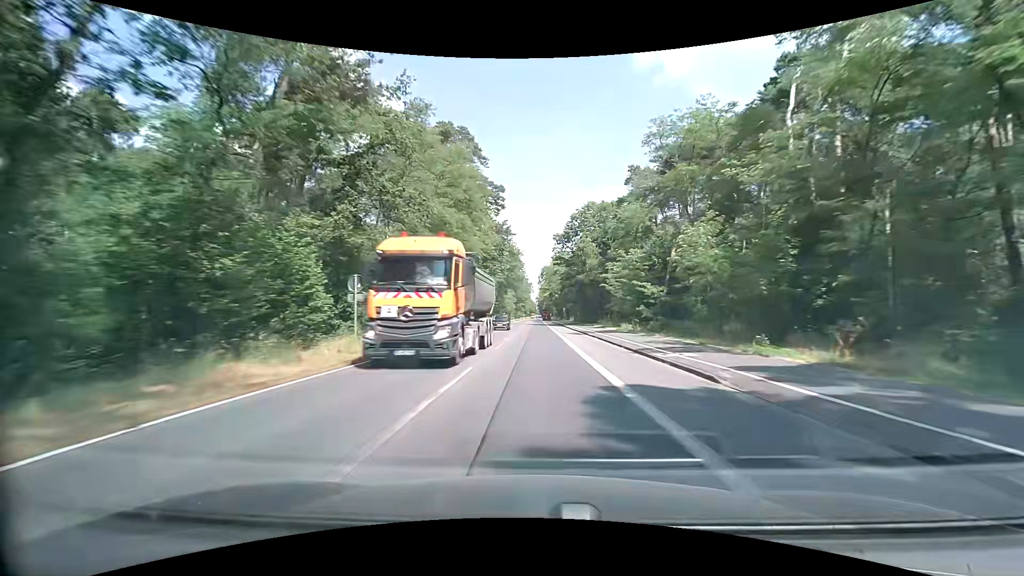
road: secondary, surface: asphalt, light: Day
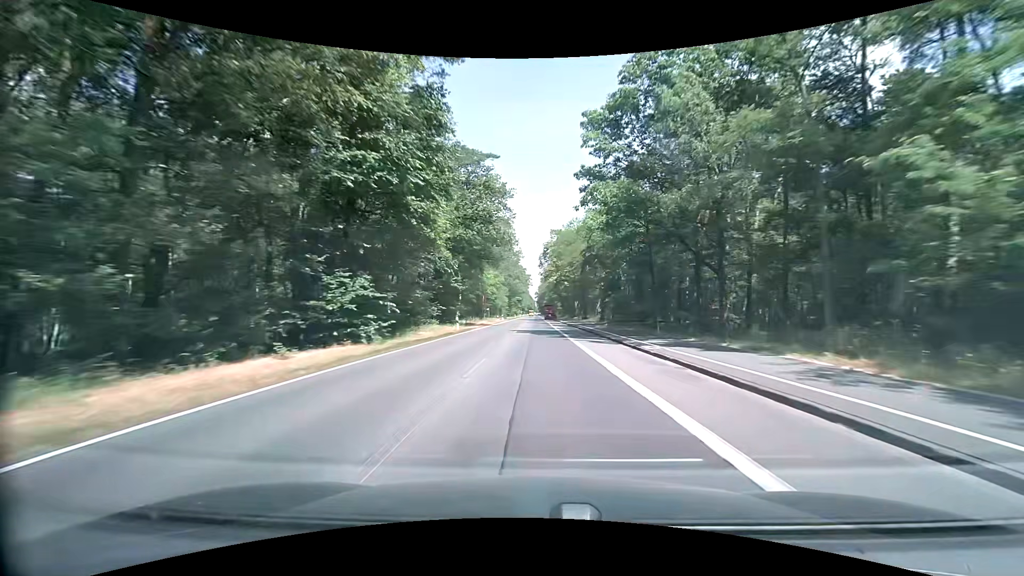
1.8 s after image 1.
(-0.7, +47.4) m; -1°
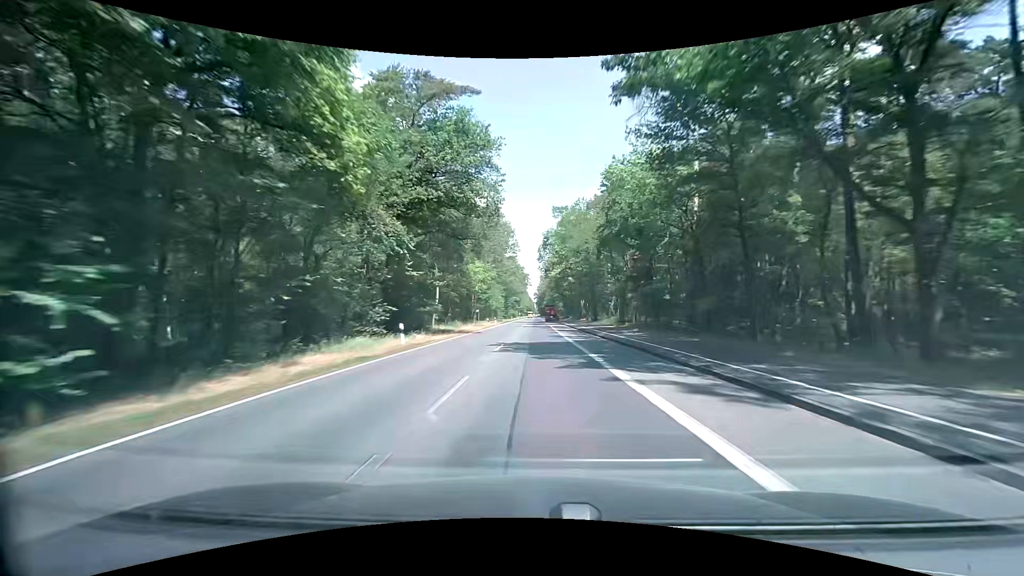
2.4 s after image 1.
(0.0, +15.8) m; 0°
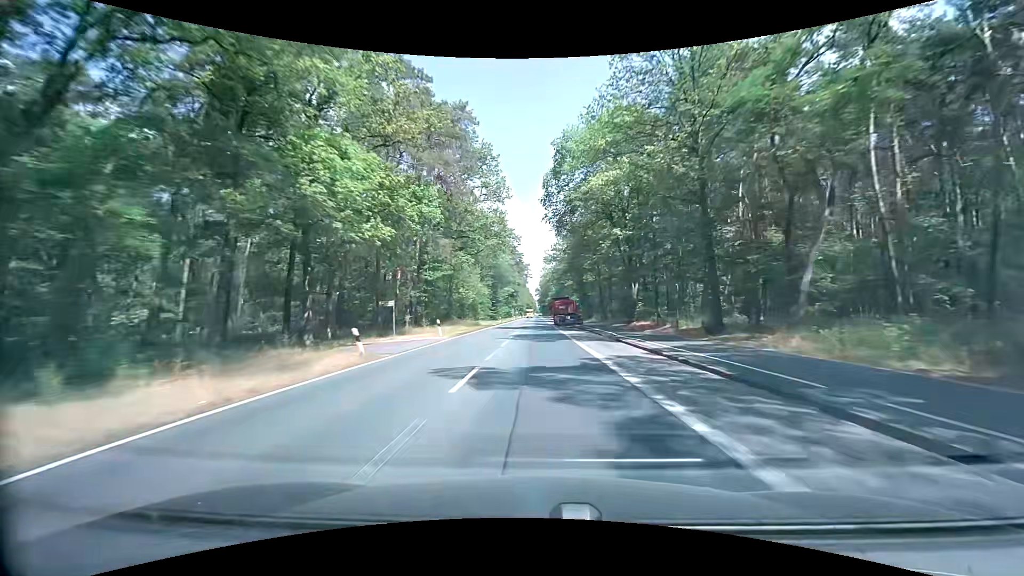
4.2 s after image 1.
(+0.2, +47.4) m; 0°
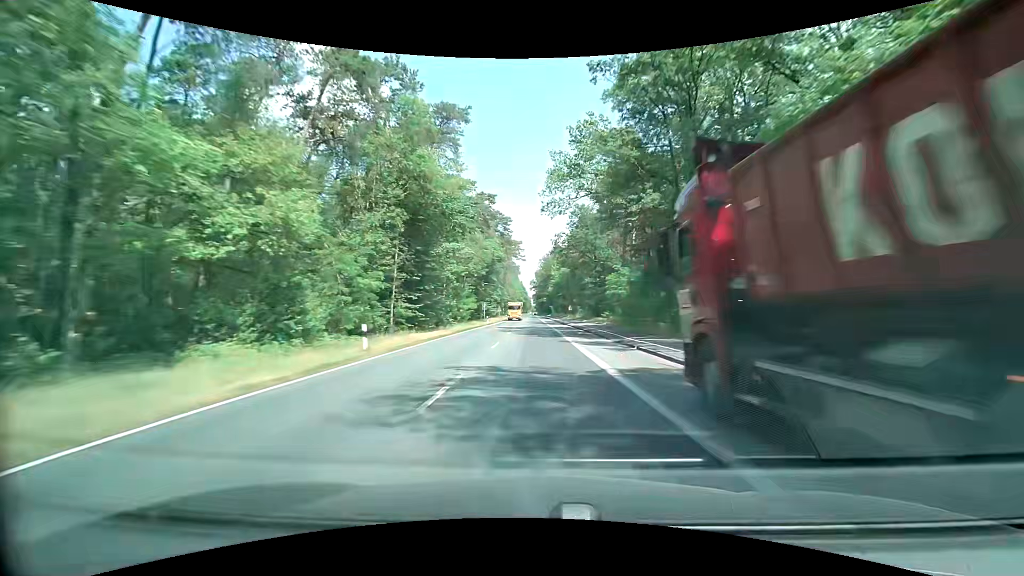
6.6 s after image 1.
(+0.9, +63.2) m; +1°
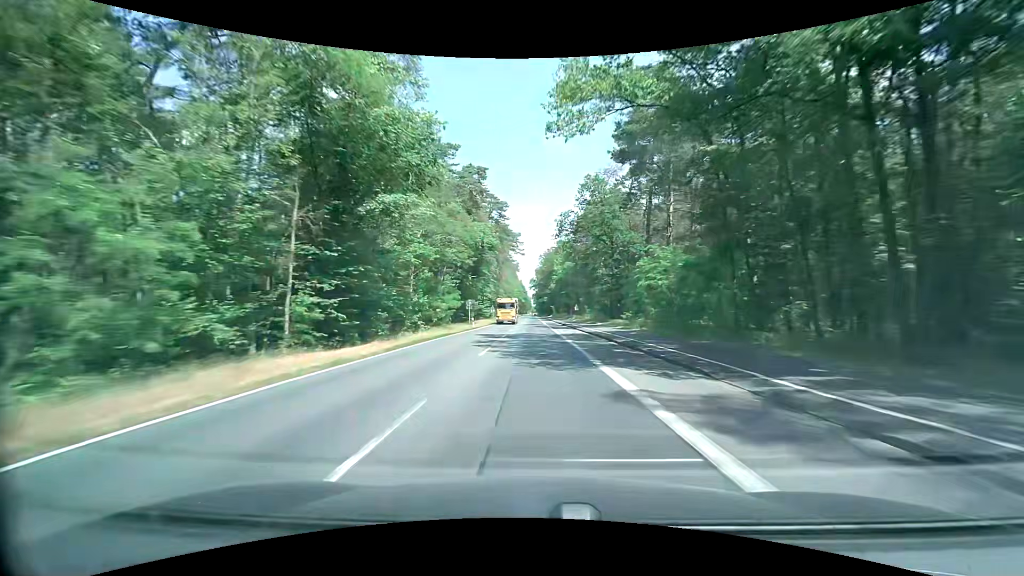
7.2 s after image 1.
(0.0, +15.8) m; 0°
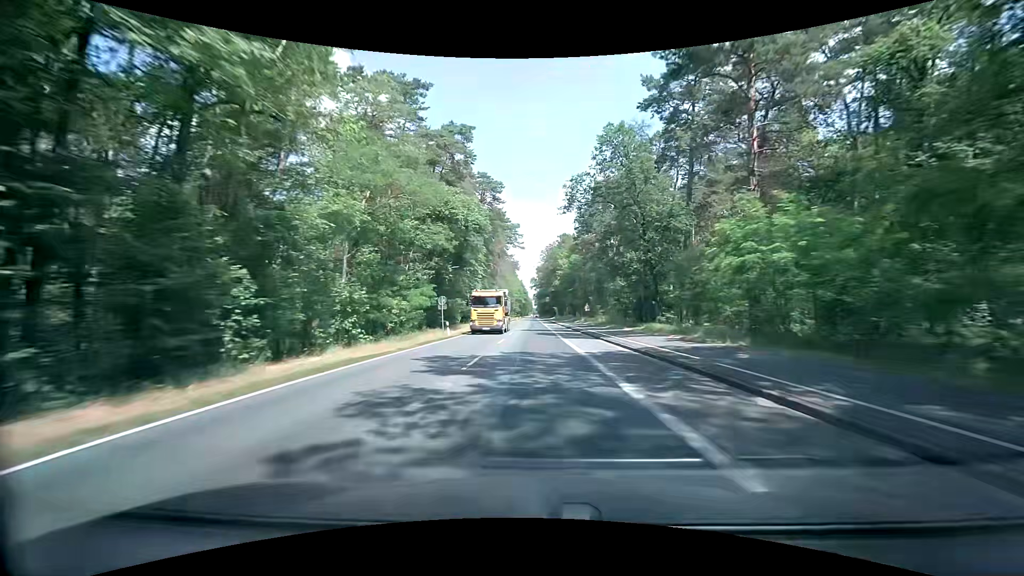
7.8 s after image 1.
(0.0, +15.8) m; 0°
(0, +10) (0, +20) (0, +30) (0, +40) (-1, +50) (-1, +60) (-1, +70) (-1, +80) (-1, +90) (-1, +100) m
